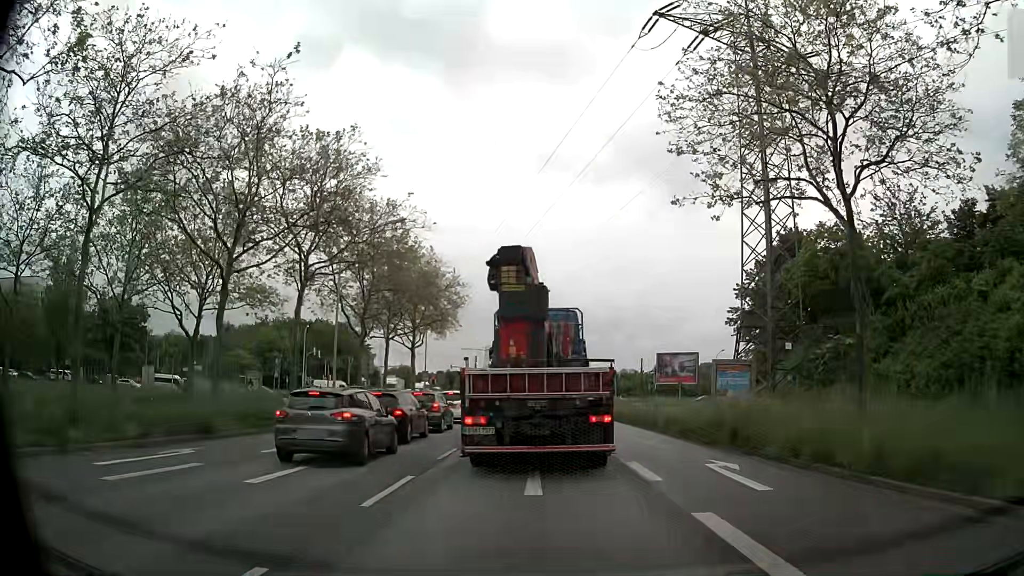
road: primary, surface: asphalt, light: Day
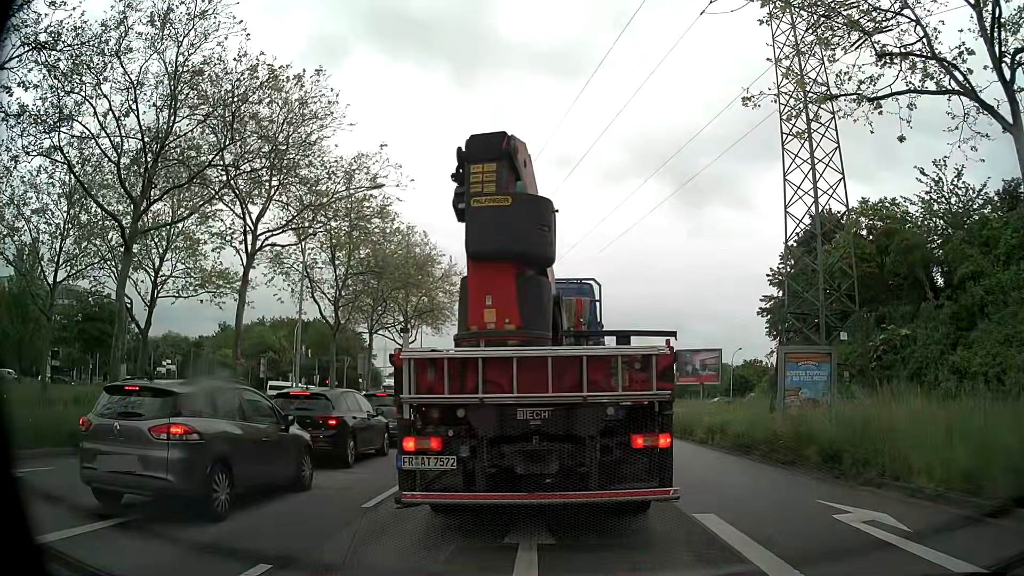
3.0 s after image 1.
(0.0, +5.6) m; -1°
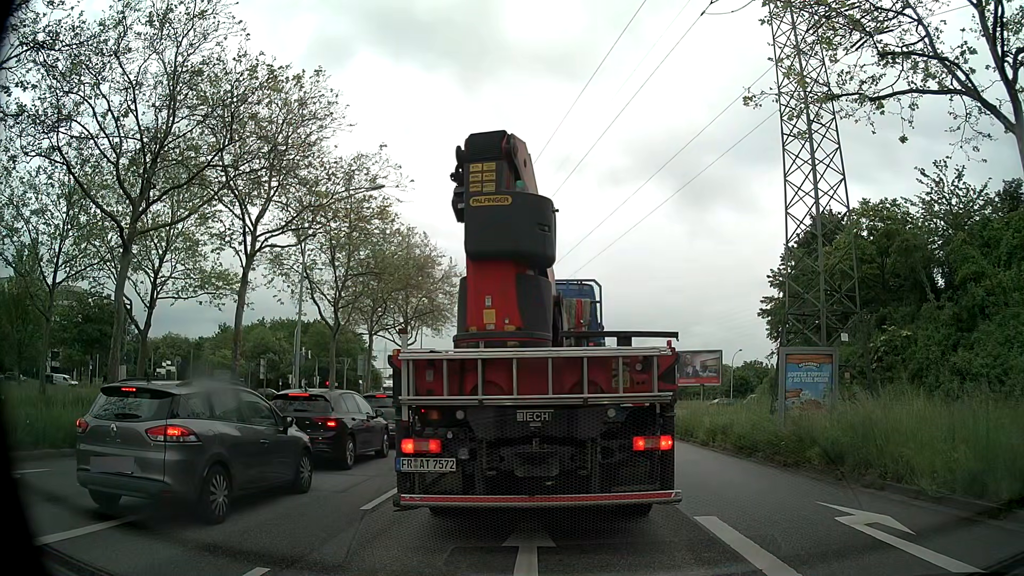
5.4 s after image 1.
(0.0, +0.1) m; 0°
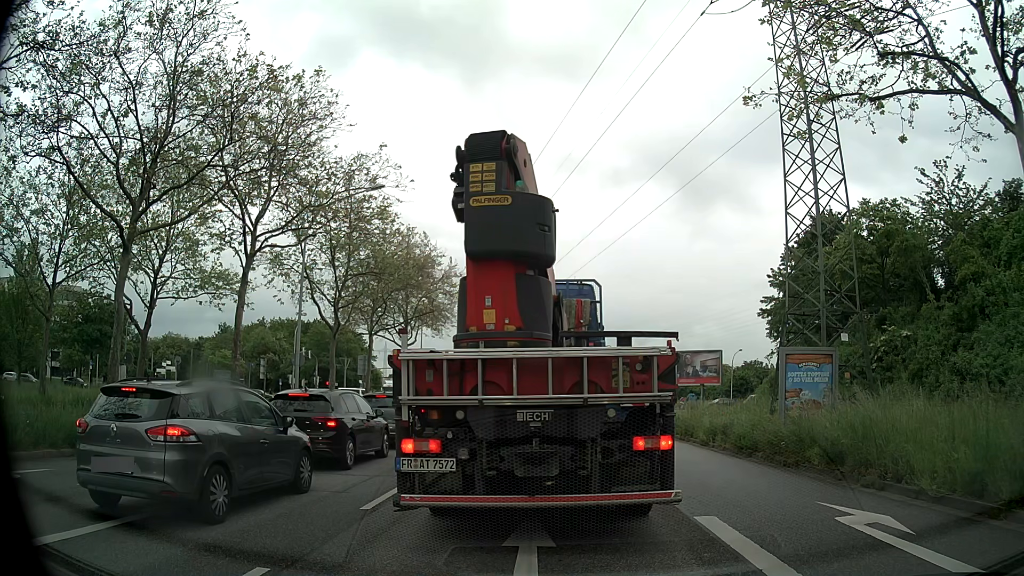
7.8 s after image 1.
(0.0, 0.0) m; 0°
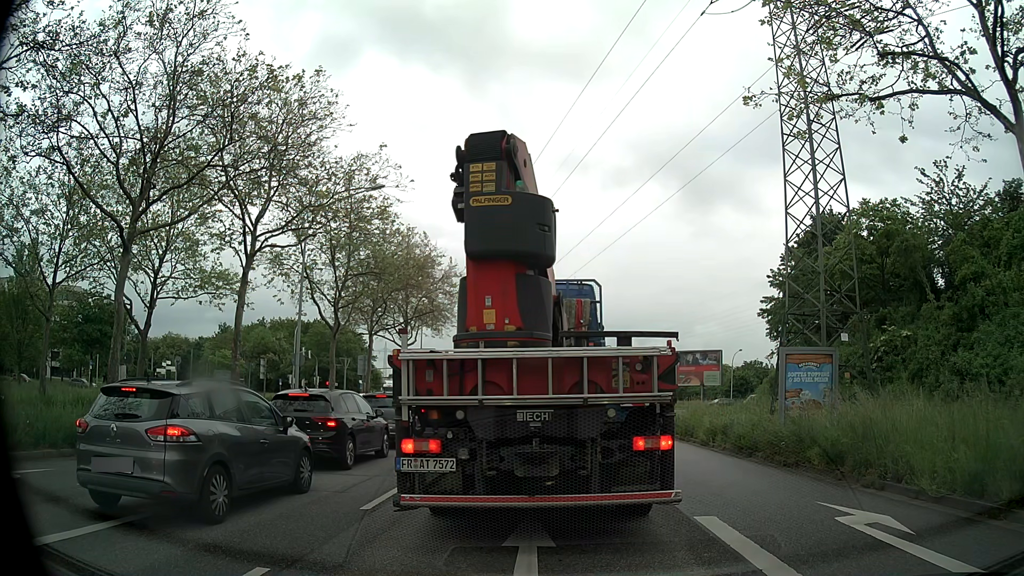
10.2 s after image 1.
(0.0, 0.0) m; 0°
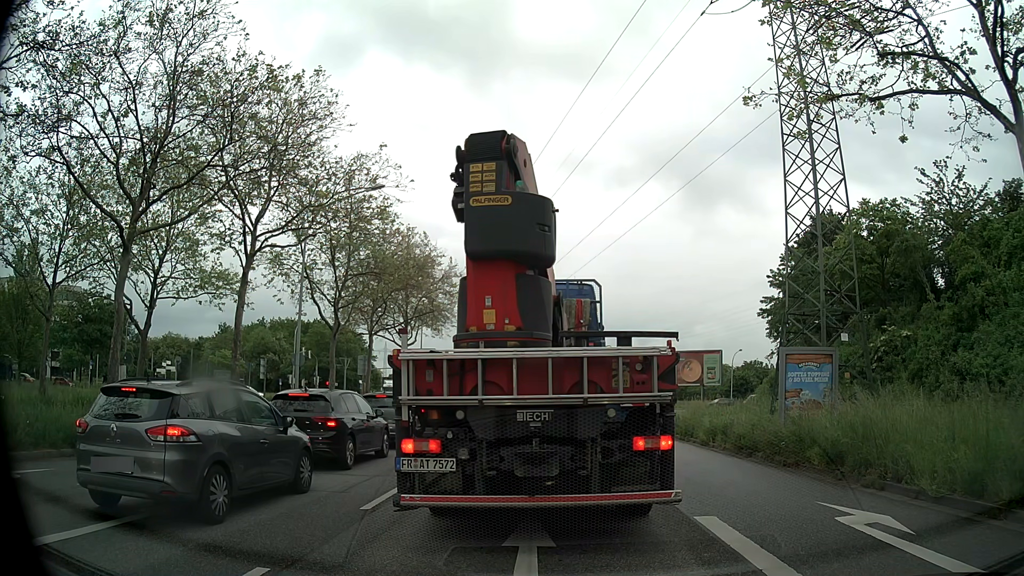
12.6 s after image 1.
(0.0, 0.0) m; 0°
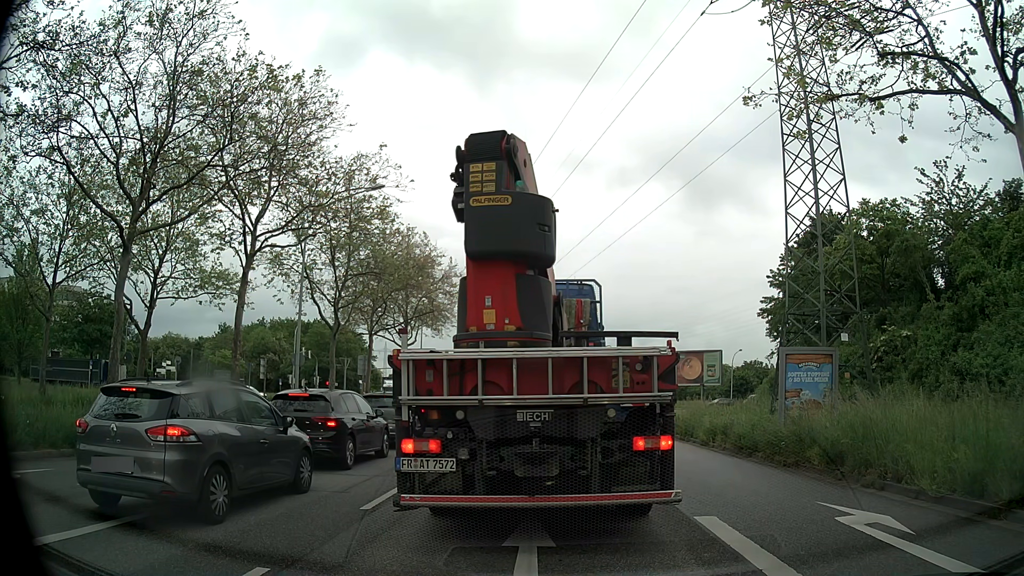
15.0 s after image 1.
(0.0, 0.0) m; 0°
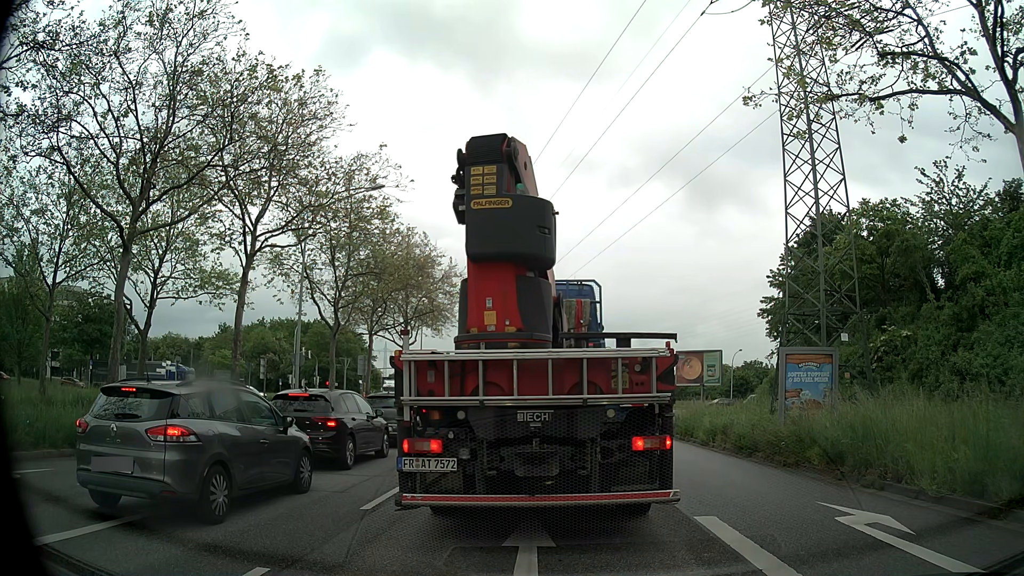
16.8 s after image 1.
(0.0, 0.0) m; 0°
